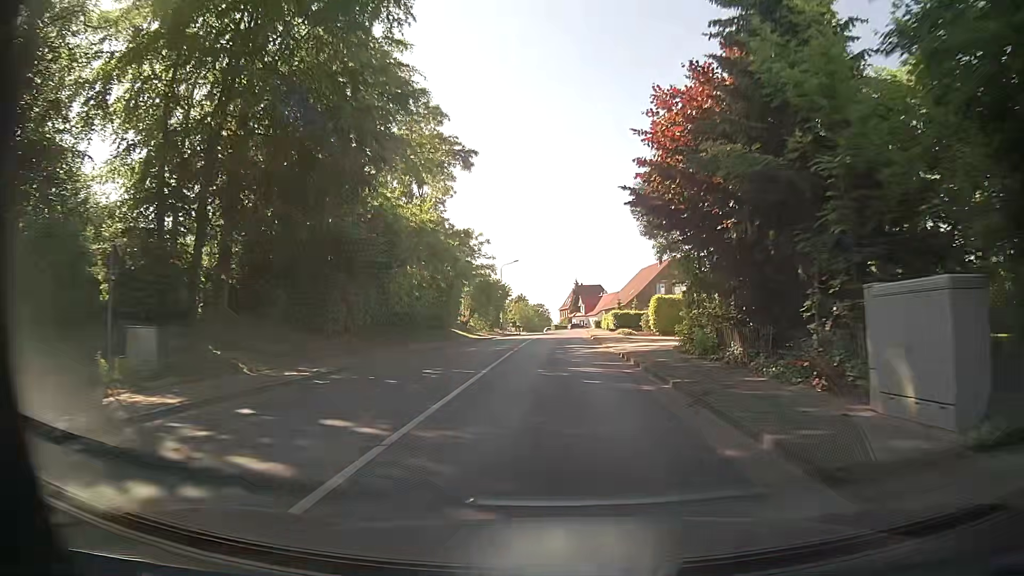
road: tertiary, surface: asphalt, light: Day
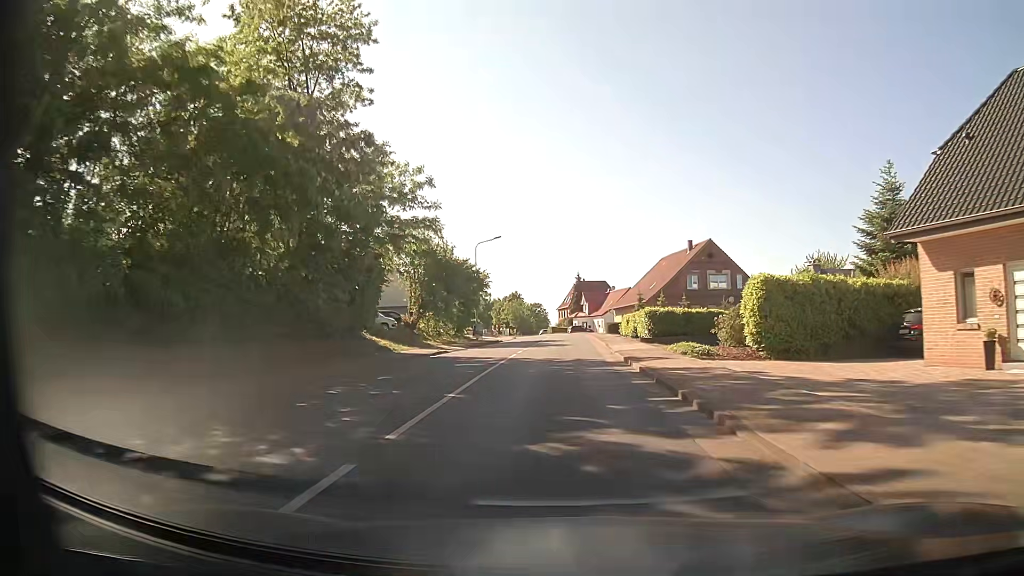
(+0.2, +24.2) m; +1°
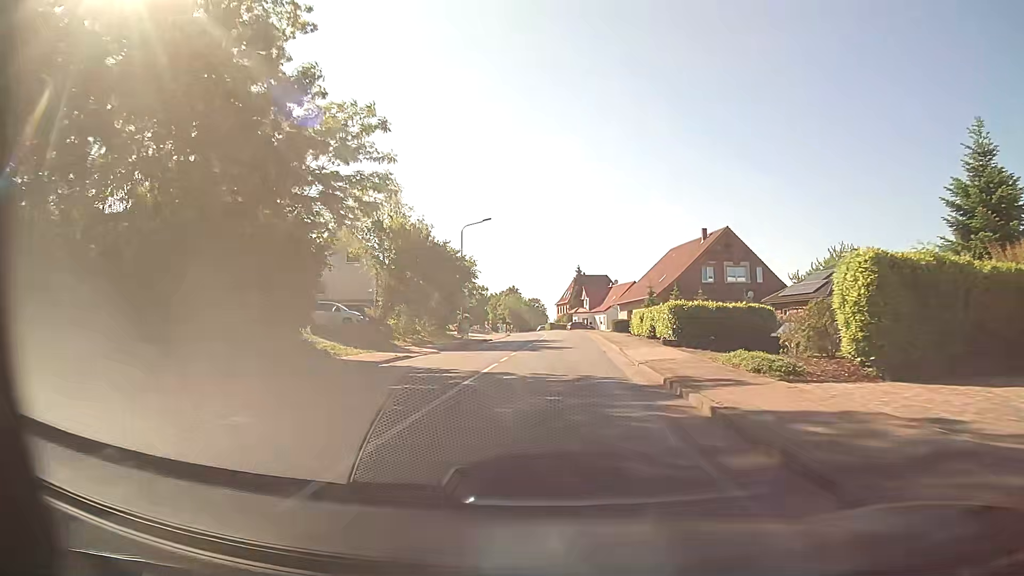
(0.0, +8.1) m; 0°
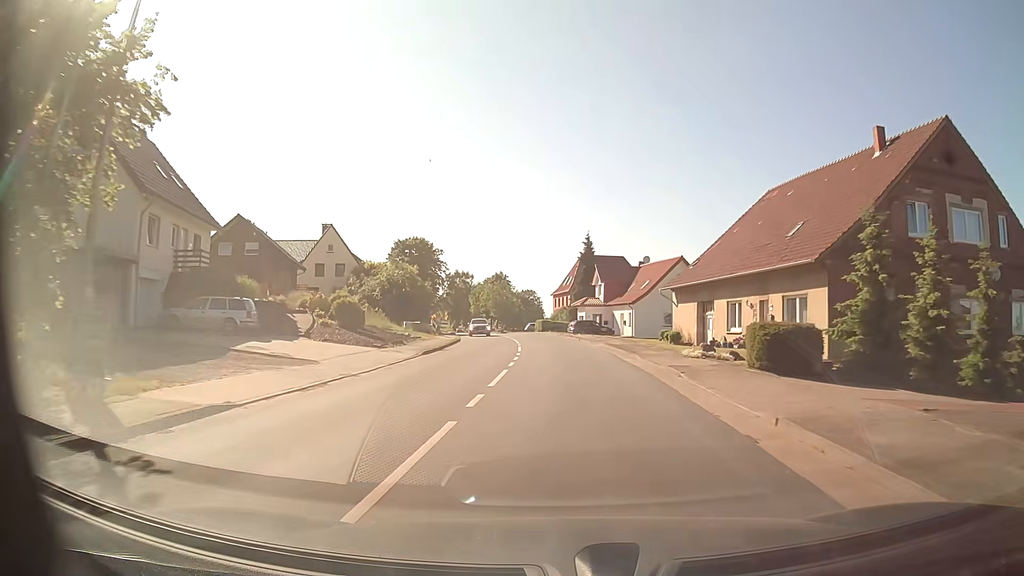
(0.0, +40.7) m; 0°
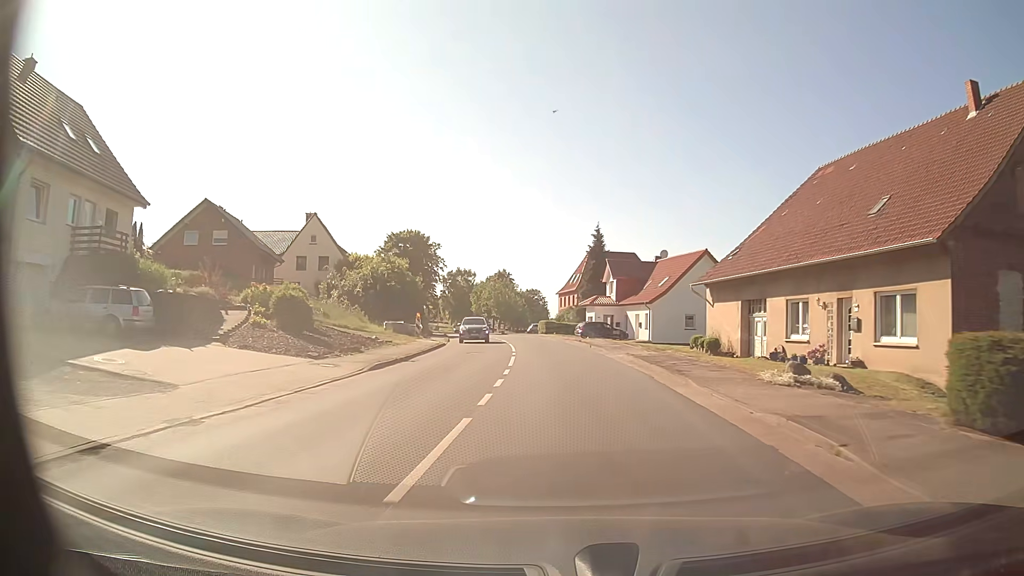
(0.0, +8.2) m; -1°
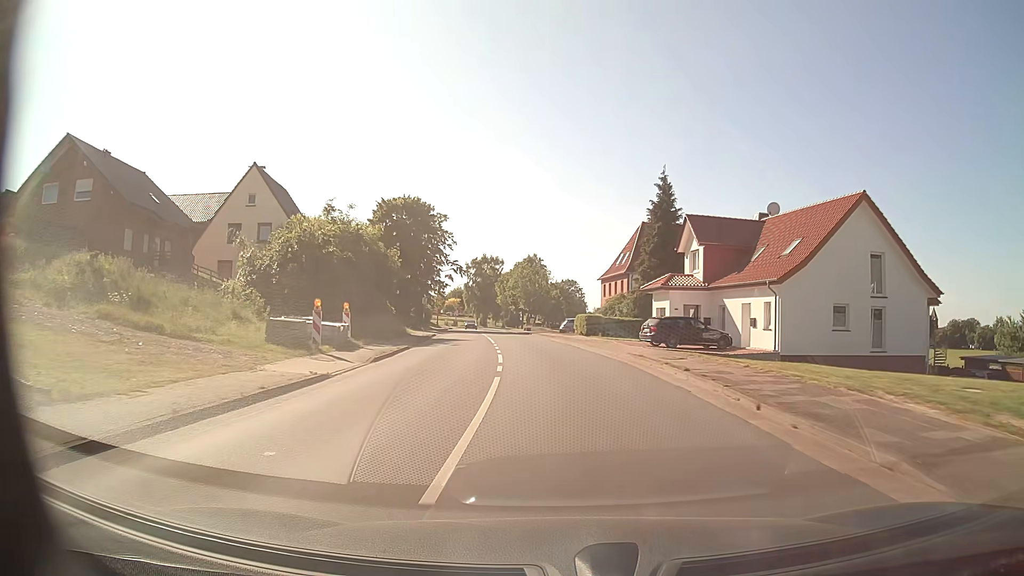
(-0.5, +24.5) m; -3°
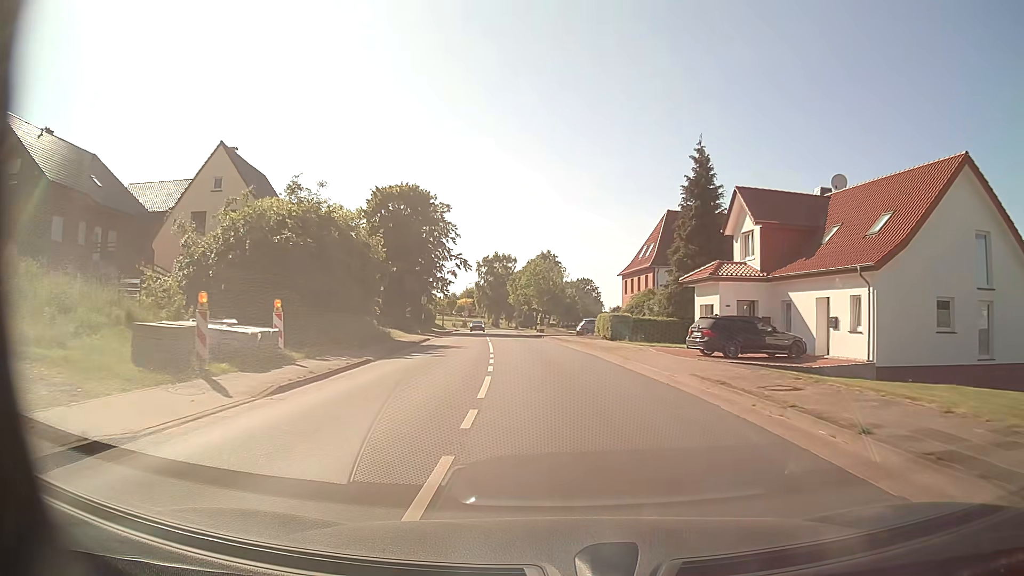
(-0.1, +8.2) m; -1°
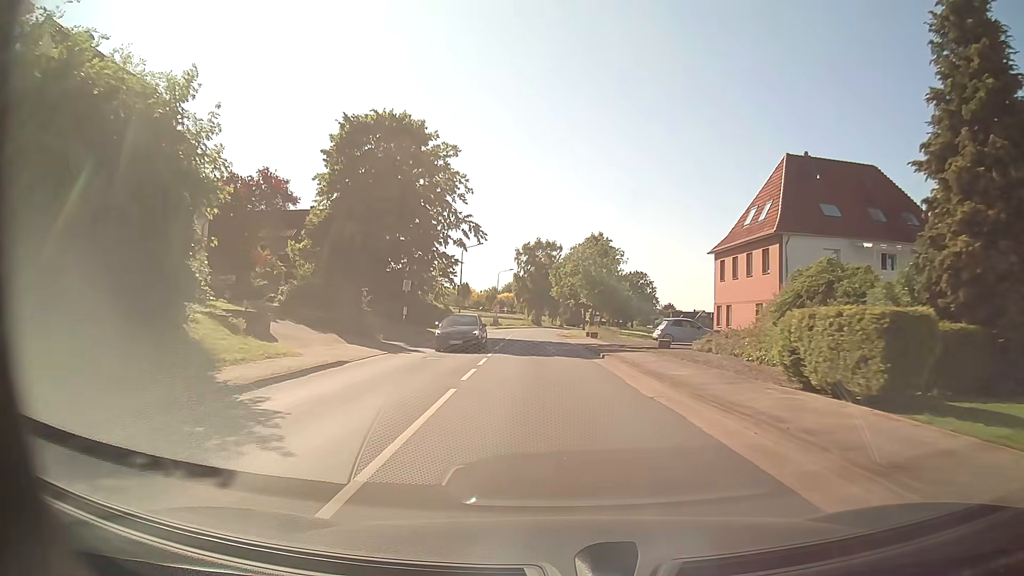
(-0.9, +24.4) m; -4°
(0, +10) (0, +20) (-1, +30) (-1, +40) (-2, +50) (-2, +60) (-2, +70) (-2, +80) (-2, +90) (-2, +100) m
